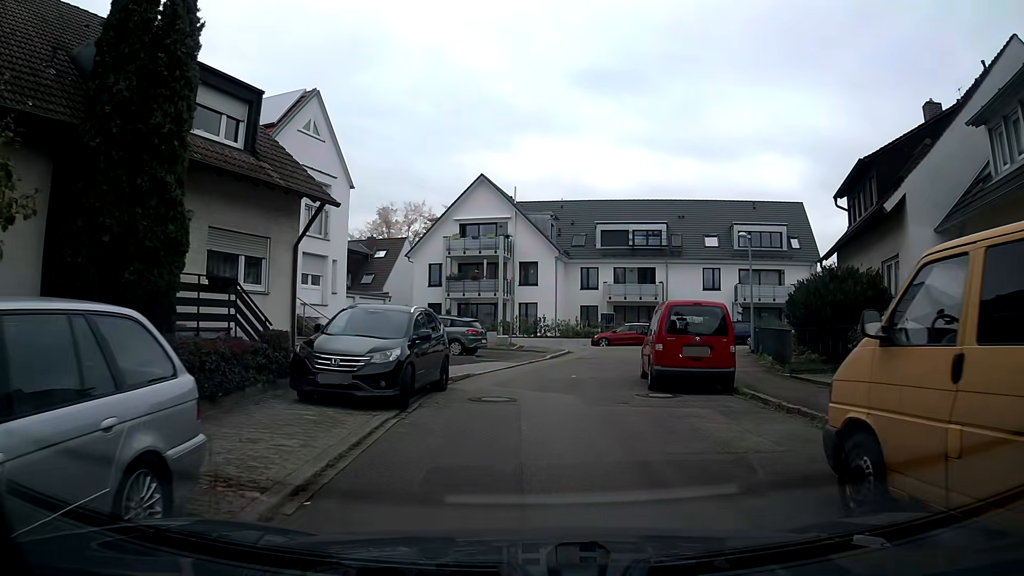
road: residential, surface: asphalt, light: Day
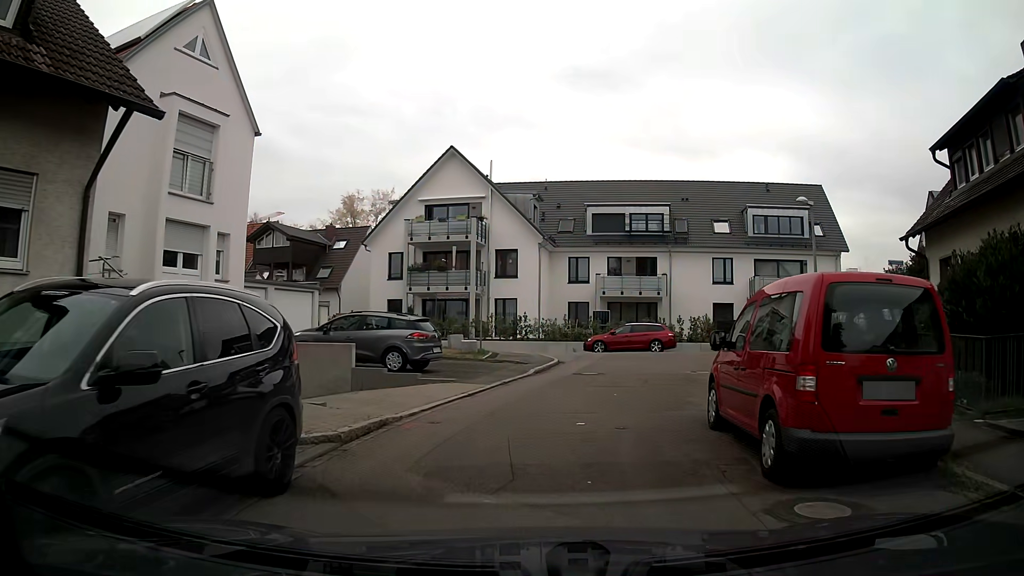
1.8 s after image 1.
(+0.1, +8.1) m; +2°
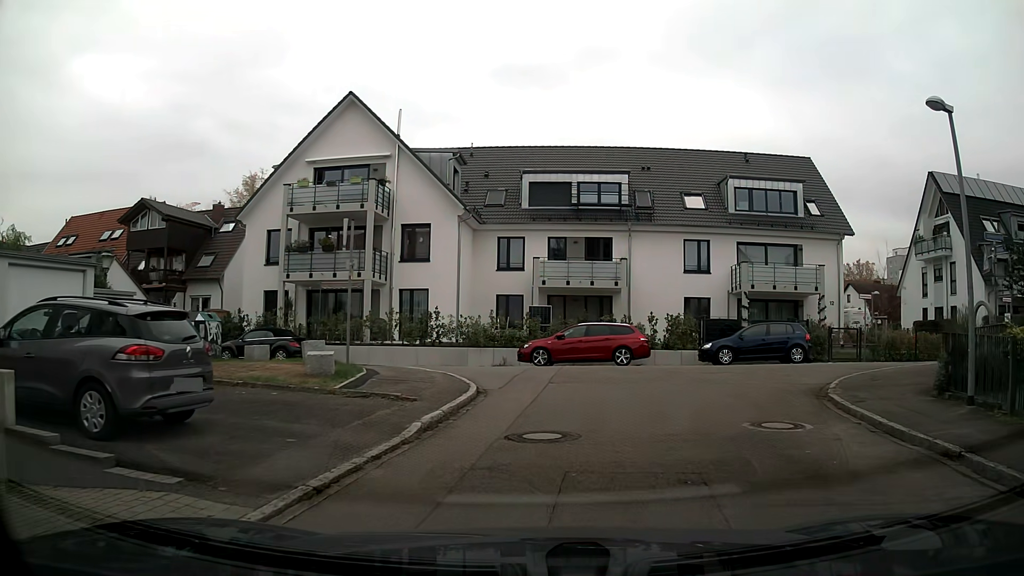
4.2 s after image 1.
(+0.4, +10.1) m; +7°
